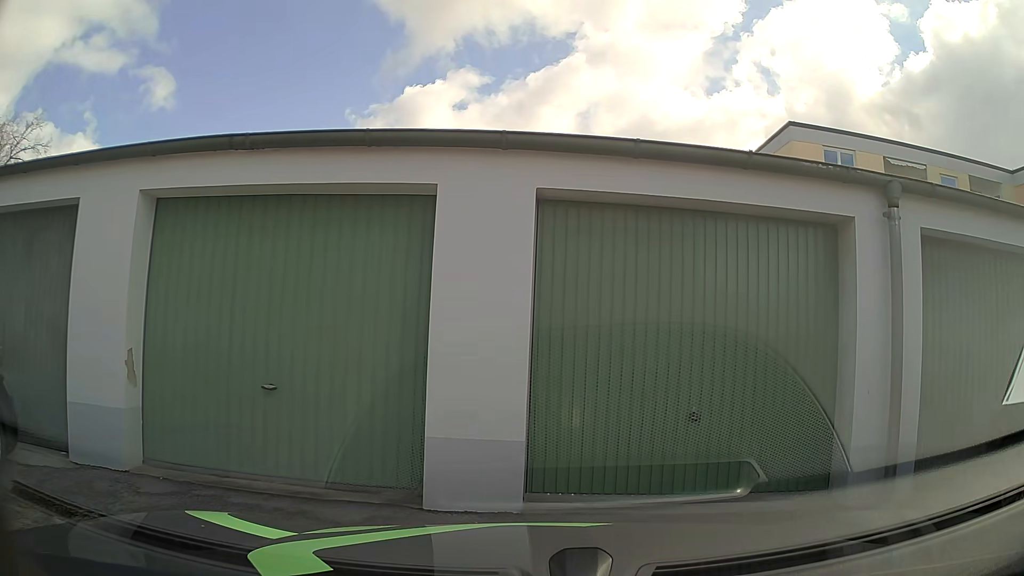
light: Day
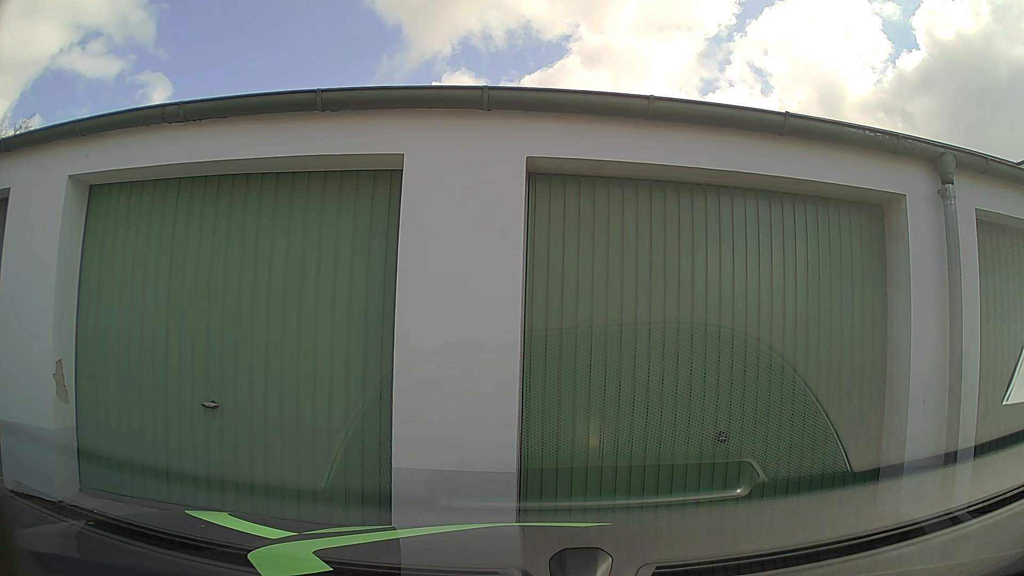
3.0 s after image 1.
(0.0, +0.9) m; 0°
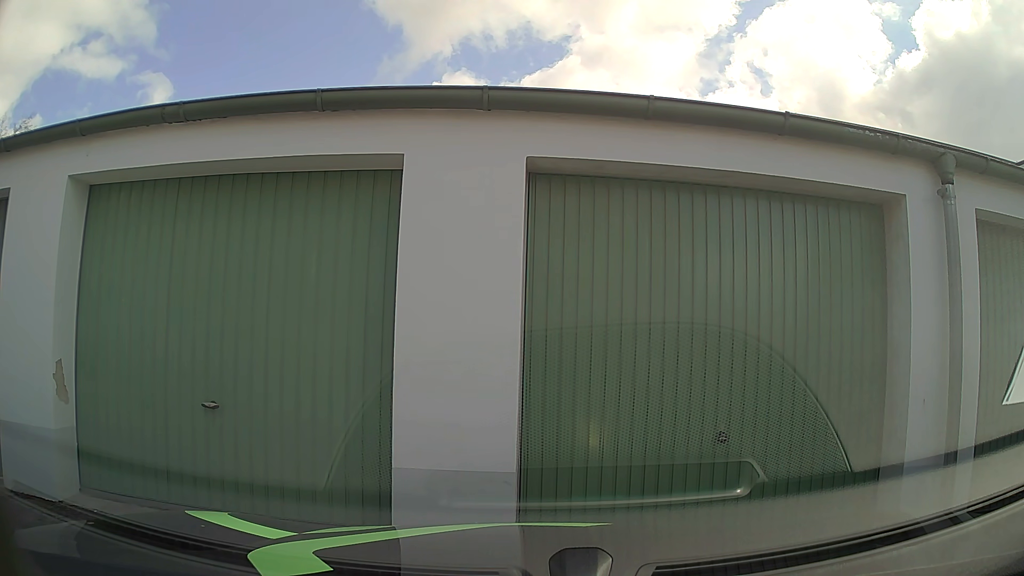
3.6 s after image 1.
(0.0, 0.0) m; 0°
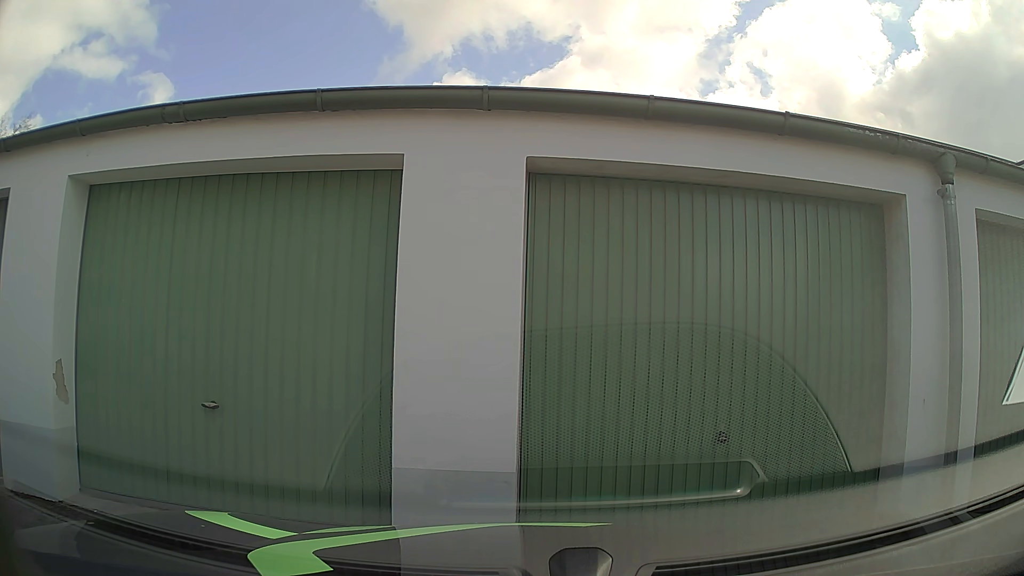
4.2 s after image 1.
(0.0, 0.0) m; 0°
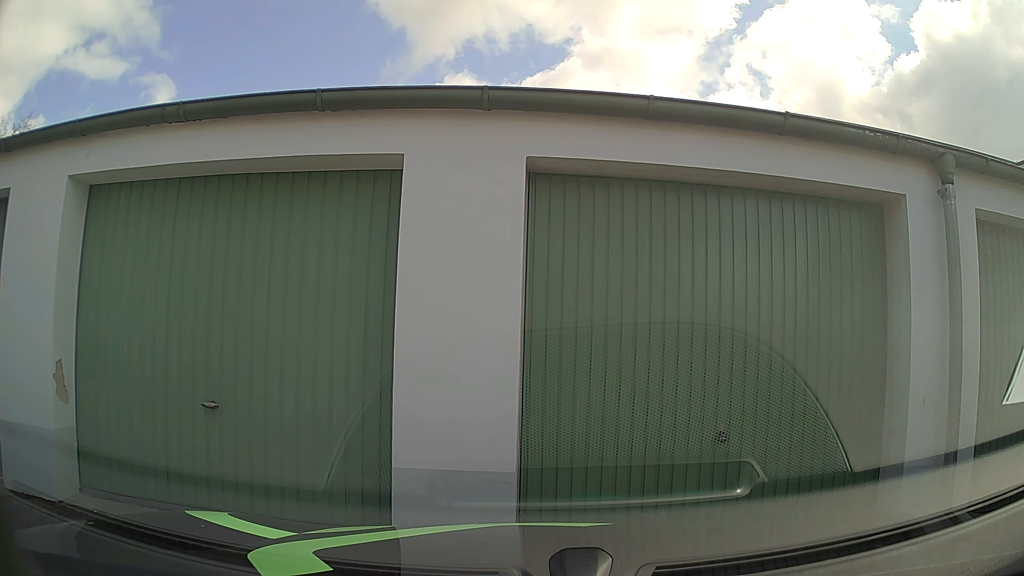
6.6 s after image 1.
(0.0, 0.0) m; 0°
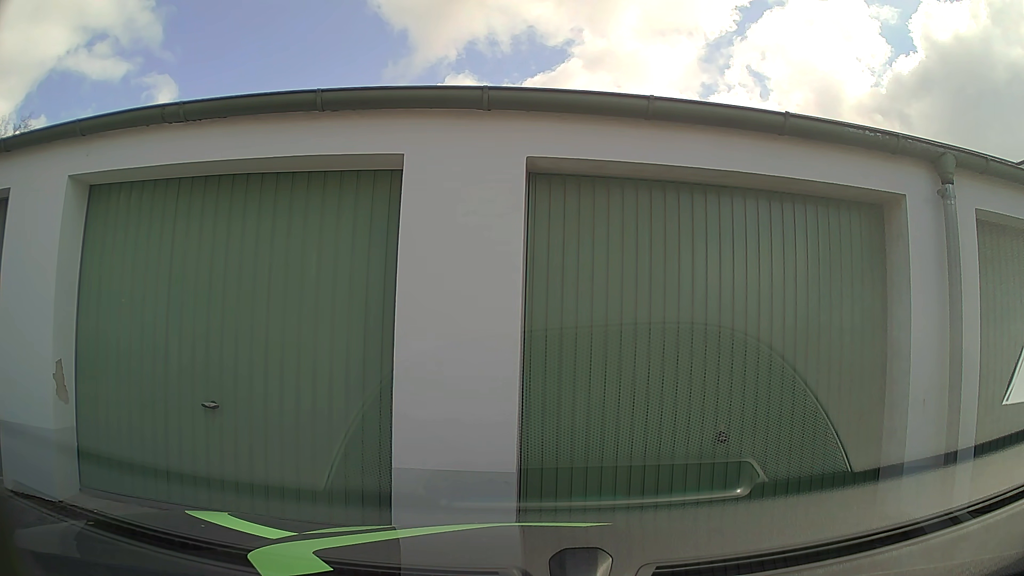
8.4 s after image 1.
(0.0, 0.0) m; 0°
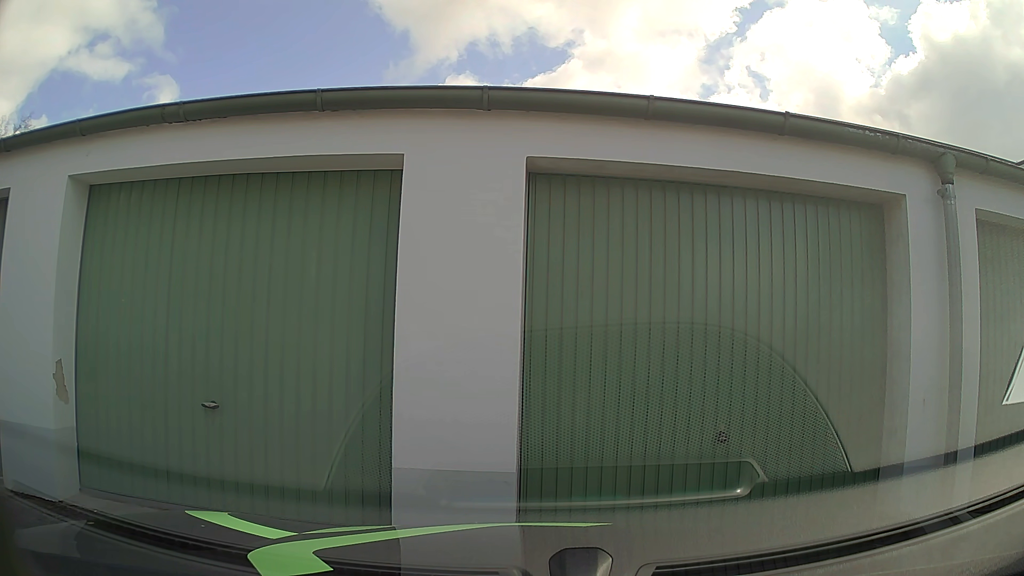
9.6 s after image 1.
(0.0, 0.0) m; 0°
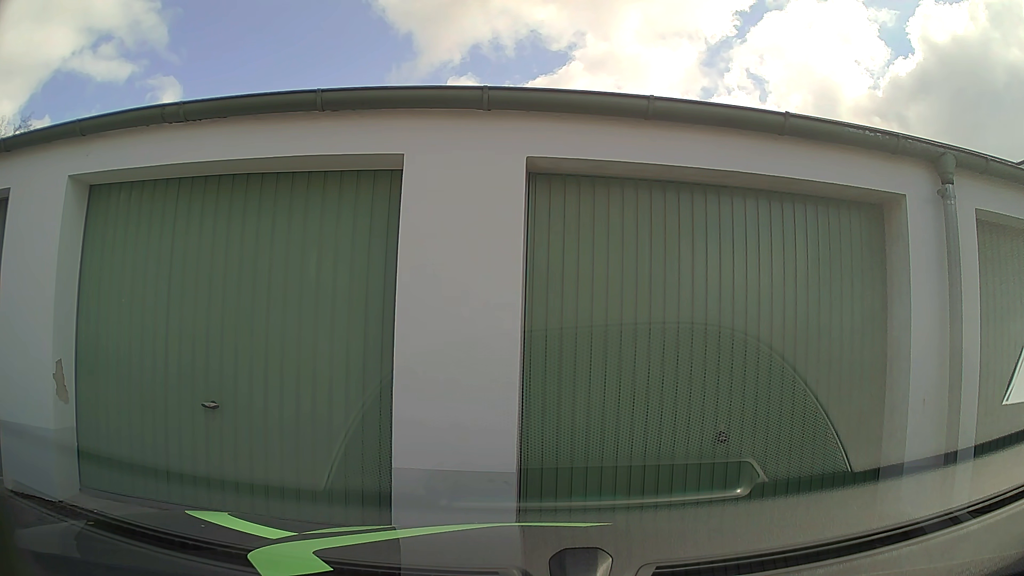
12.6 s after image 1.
(0.0, 0.0) m; 0°
